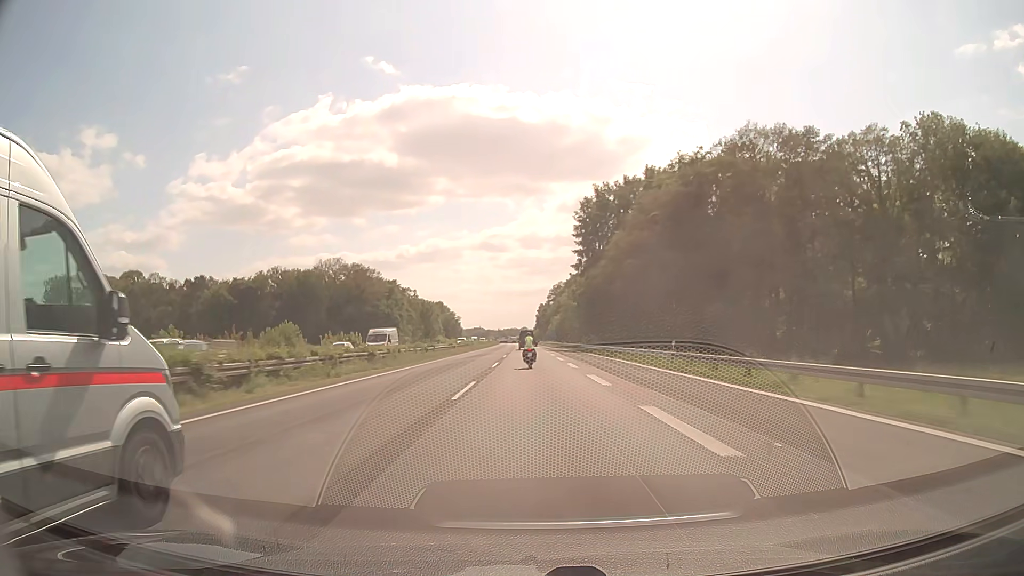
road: motorway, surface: asphalt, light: Day
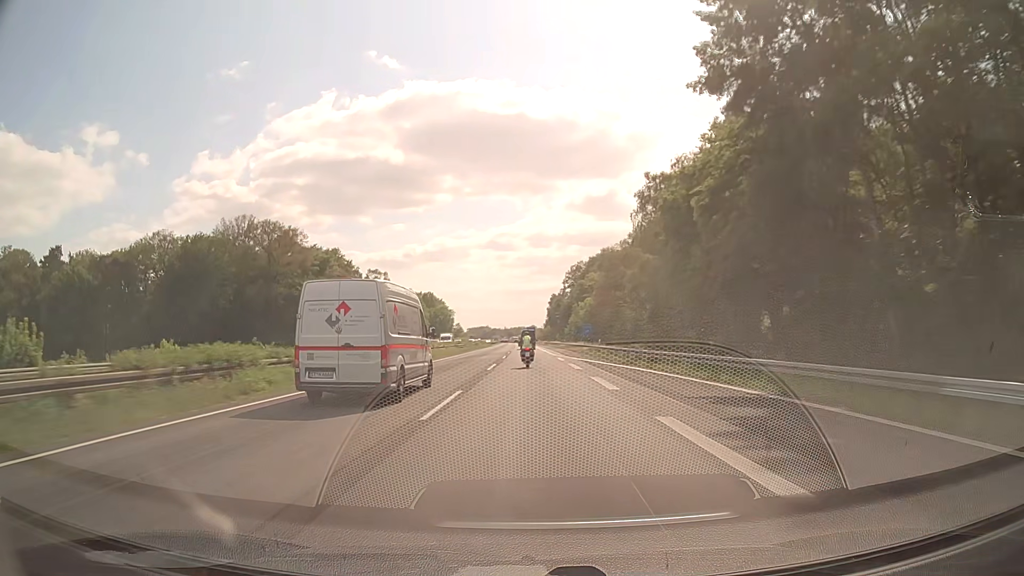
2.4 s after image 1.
(-0.3, +76.0) m; -1°
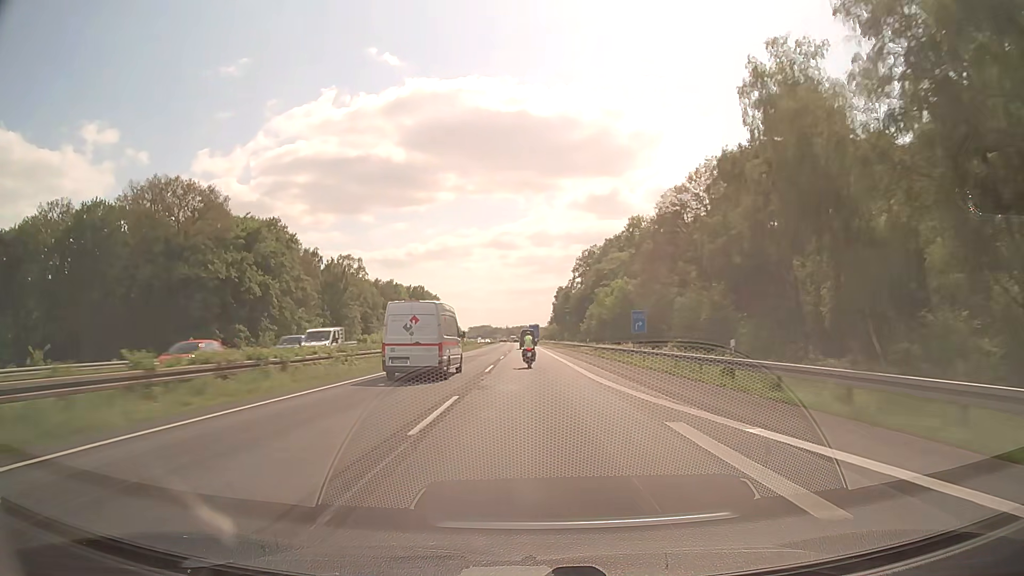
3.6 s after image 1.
(-0.2, +37.6) m; 0°
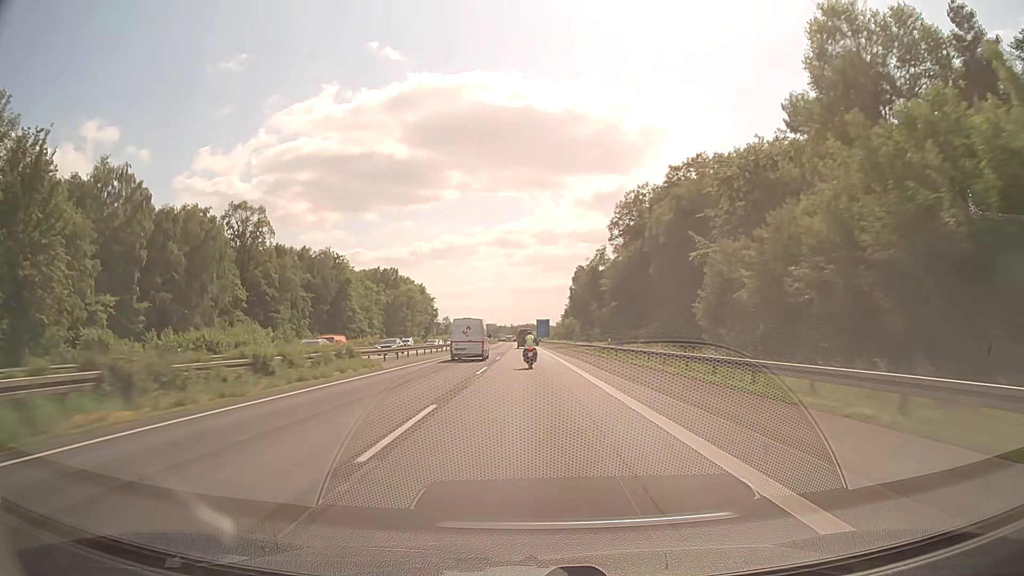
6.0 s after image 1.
(-0.1, +74.3) m; 0°
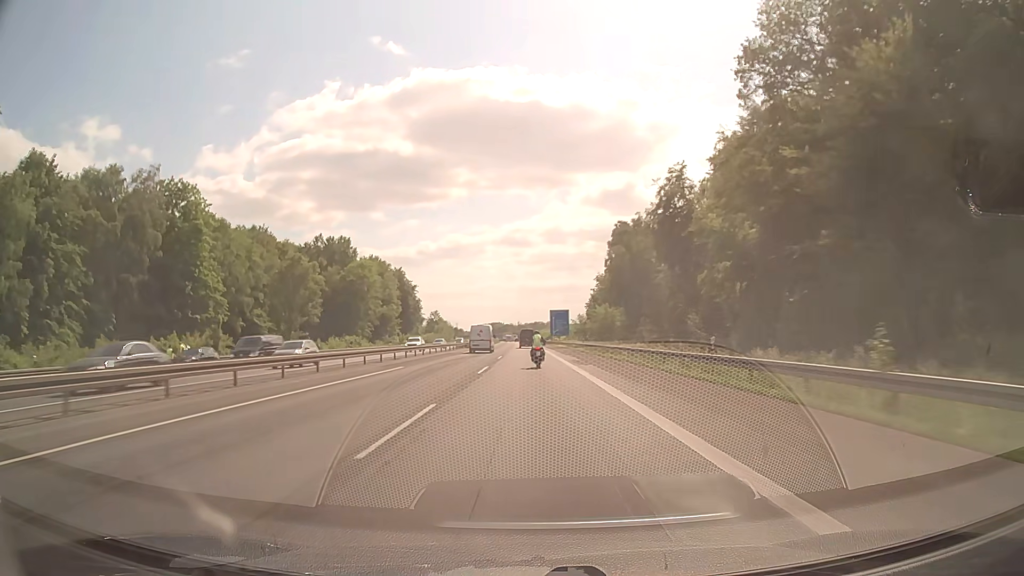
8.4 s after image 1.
(-0.5, +71.7) m; -1°
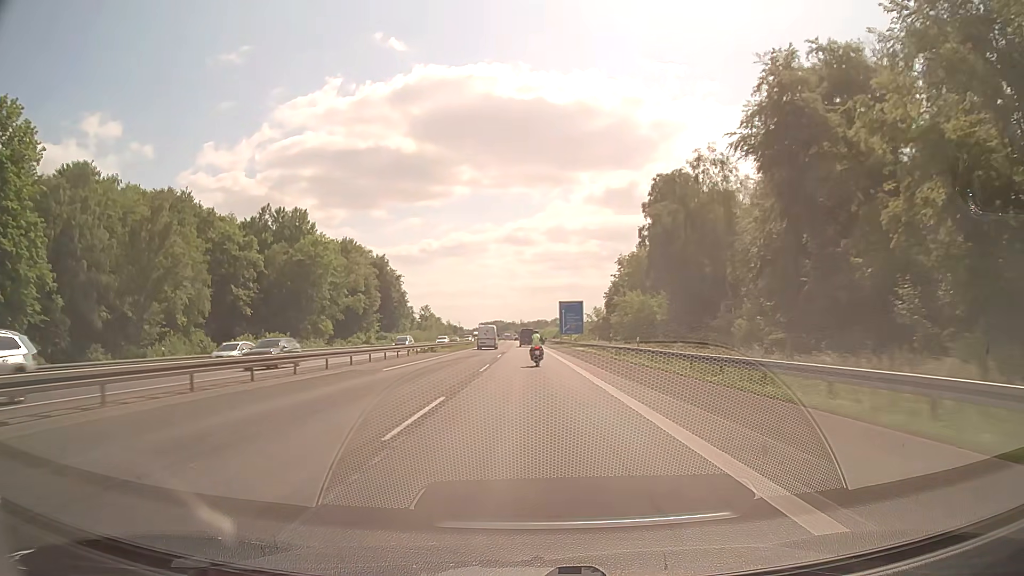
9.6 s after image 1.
(-0.1, +34.7) m; 0°
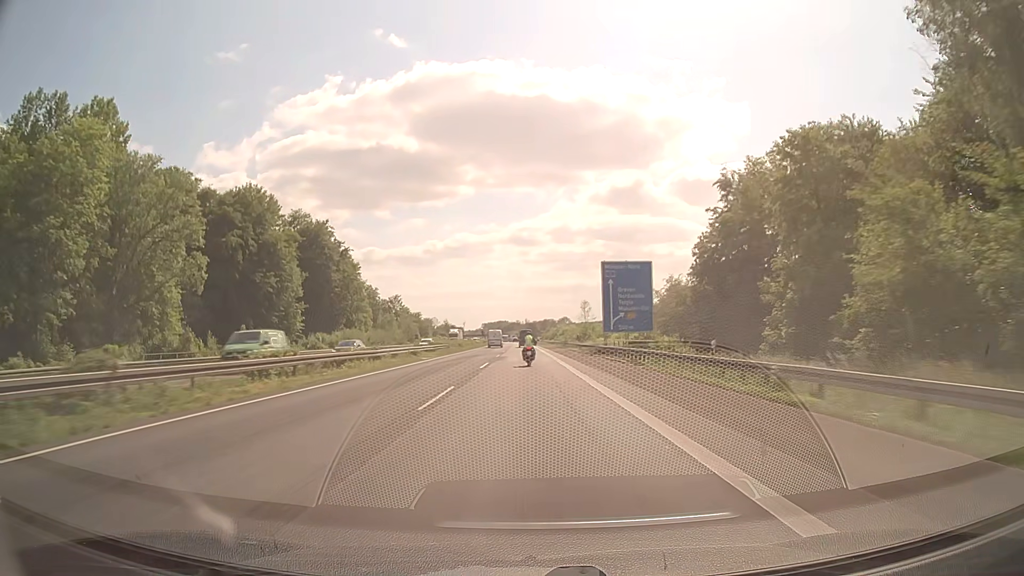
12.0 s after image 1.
(-0.4, +68.0) m; -1°
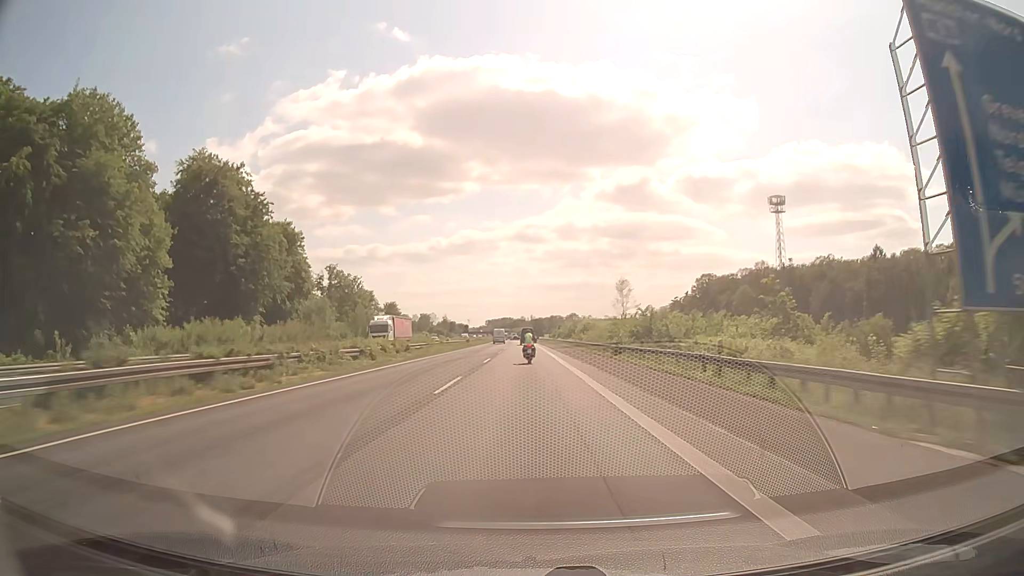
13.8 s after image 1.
(-0.2, +50.8) m; 0°
(0, +10) (0, +20) (0, +30) (0, +40) (0, +50) (0, +60) (0, +70) (0, +80) (0, +90) (-1, +100) m
